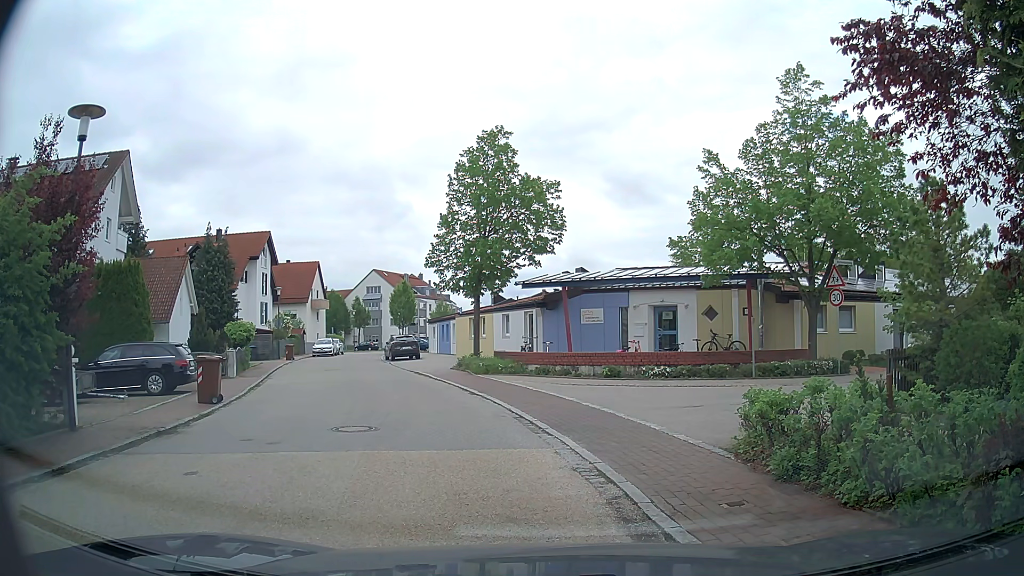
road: residential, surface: asphalt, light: Day
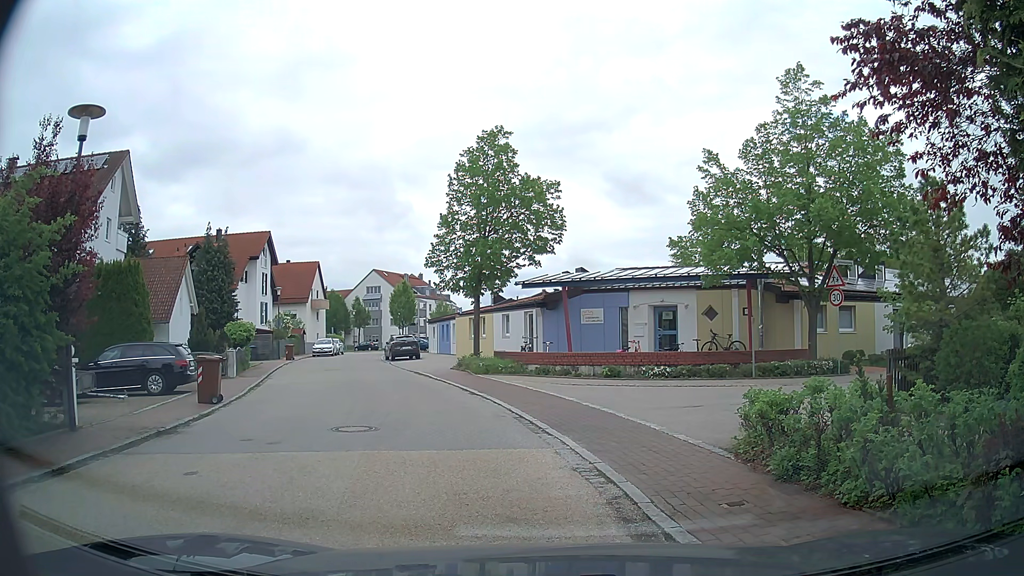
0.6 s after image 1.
(0.0, 0.0) m; 0°
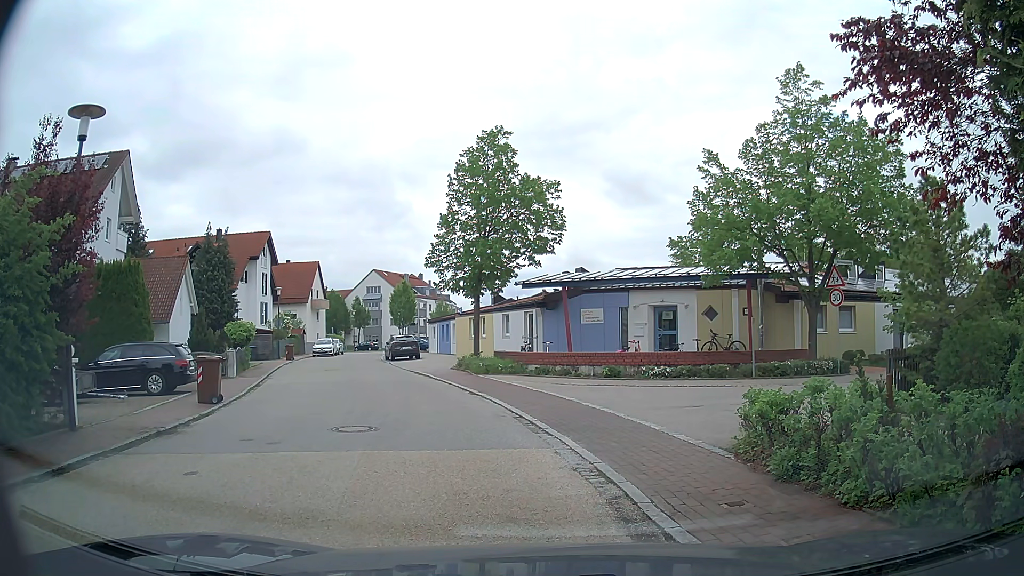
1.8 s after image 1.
(0.0, 0.0) m; 0°
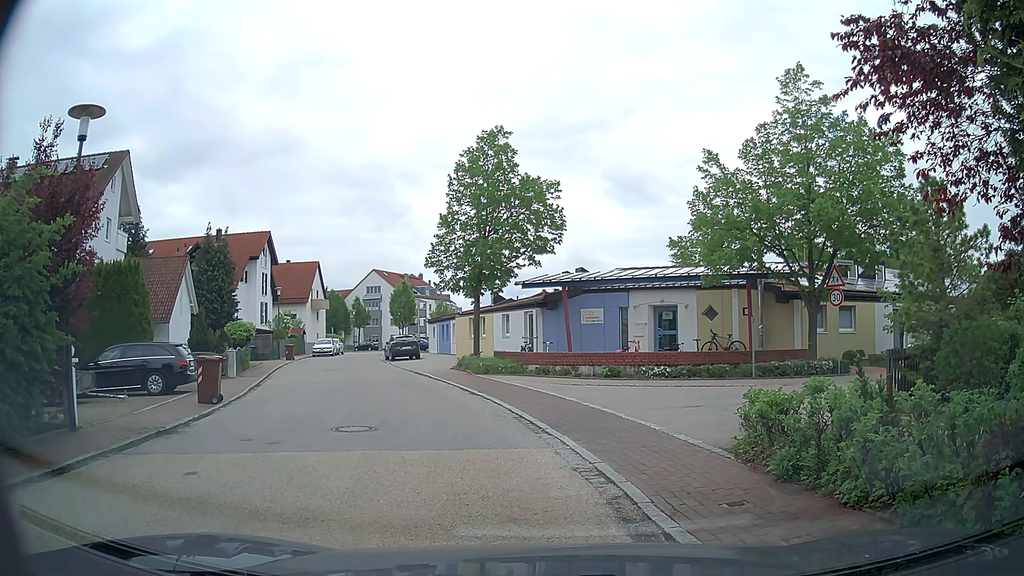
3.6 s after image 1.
(0.0, 0.0) m; 0°
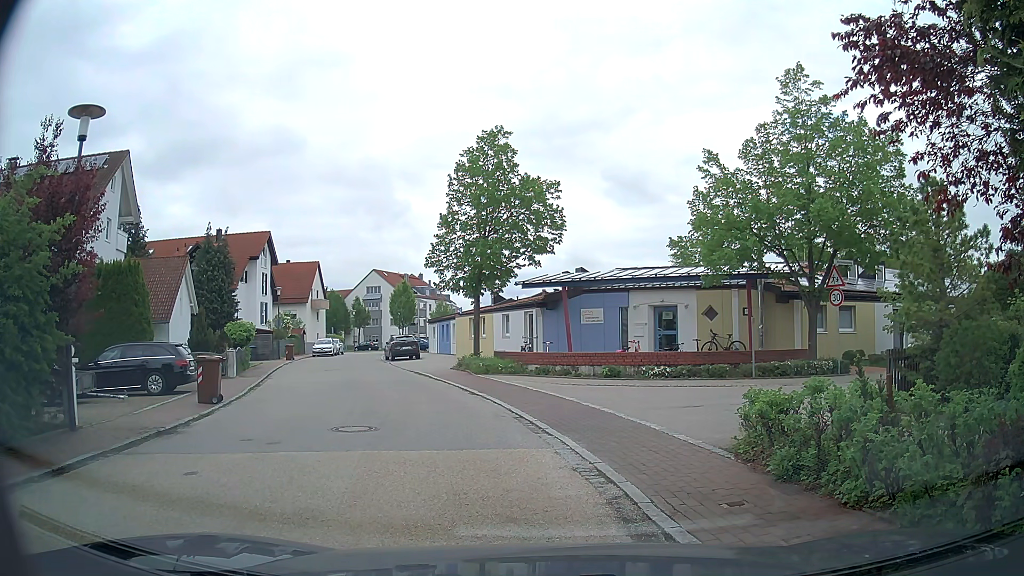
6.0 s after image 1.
(0.0, 0.0) m; 0°
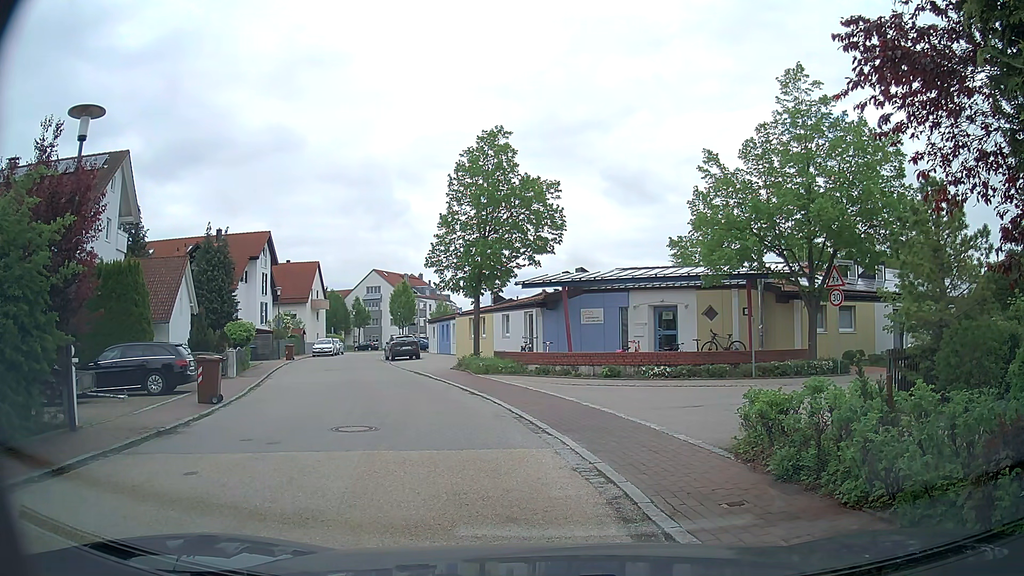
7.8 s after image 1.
(0.0, 0.0) m; 0°
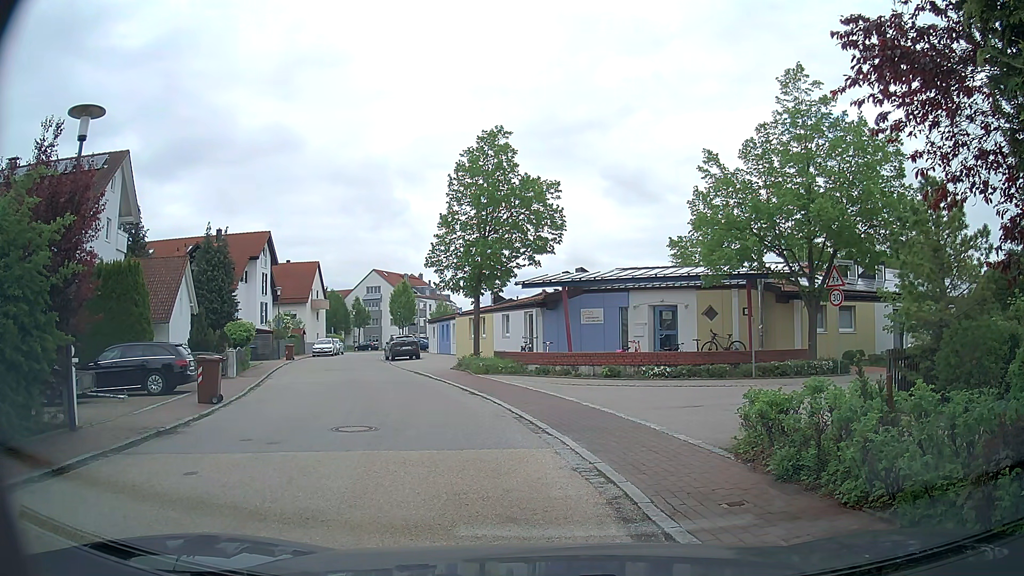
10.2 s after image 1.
(0.0, 0.0) m; 0°
